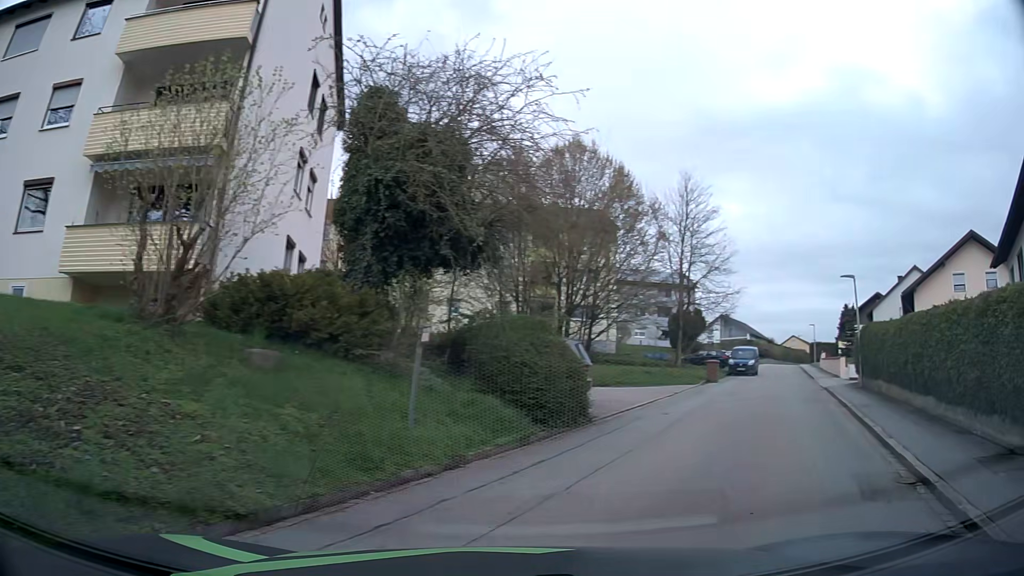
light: Day
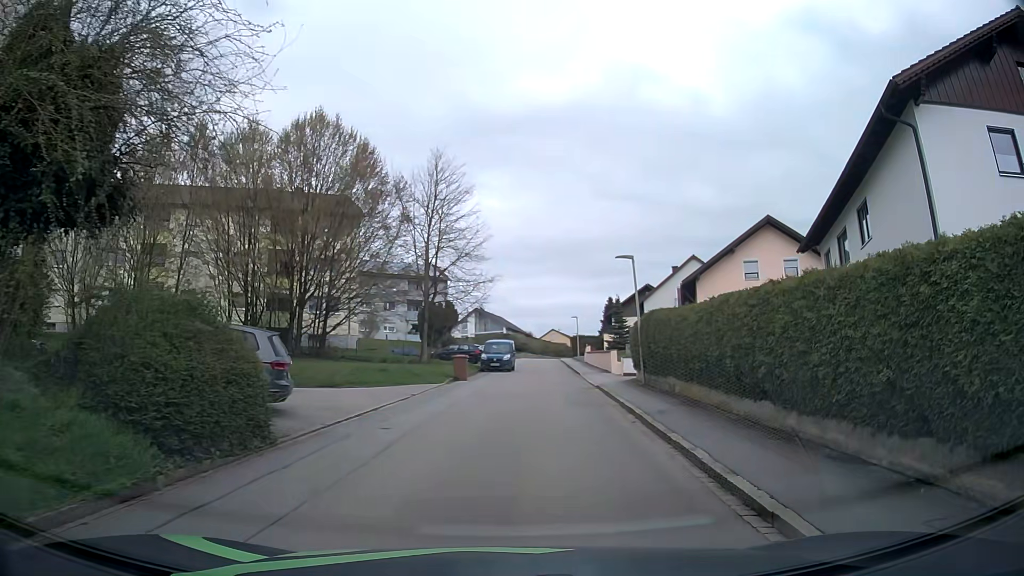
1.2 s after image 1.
(+1.0, +4.0) m; +23°
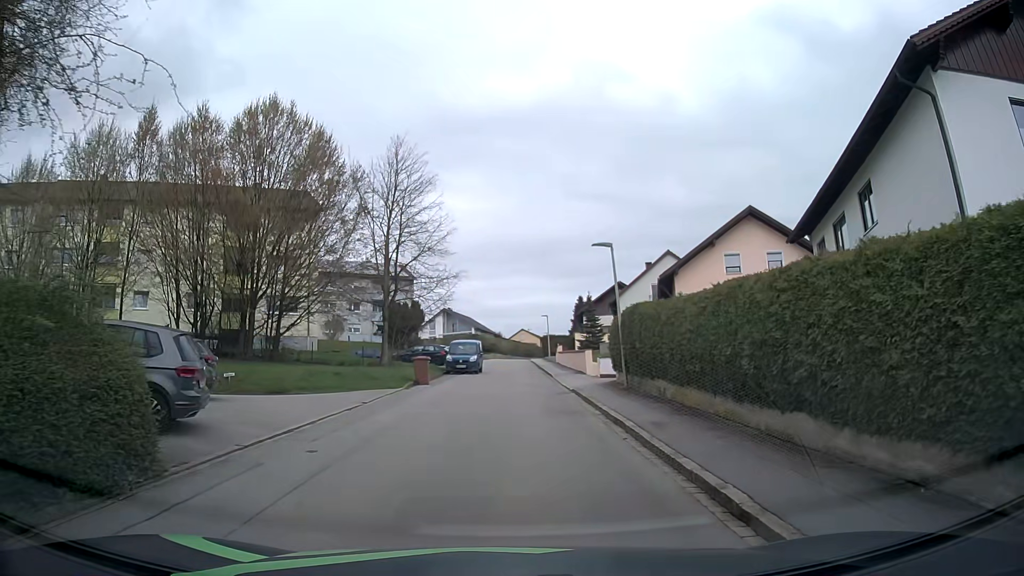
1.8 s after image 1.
(+0.1, +2.6) m; +2°
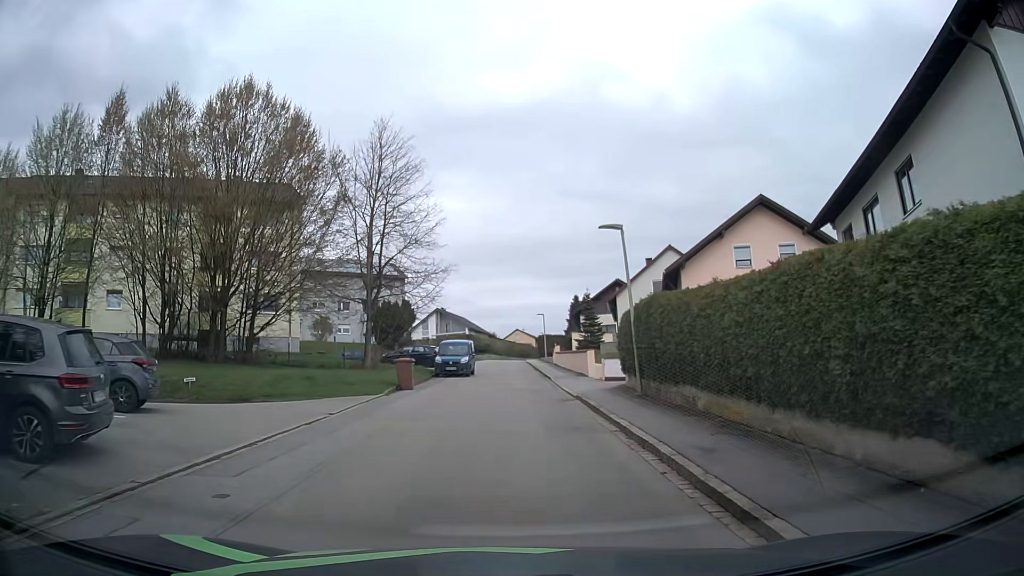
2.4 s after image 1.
(+0.1, +2.9) m; +1°
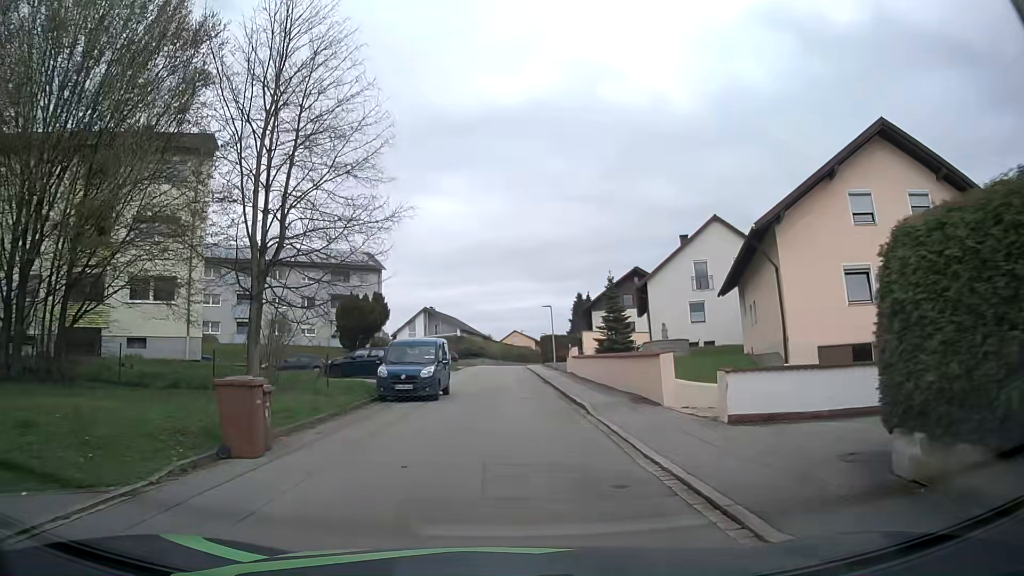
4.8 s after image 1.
(+0.1, +14.4) m; 0°
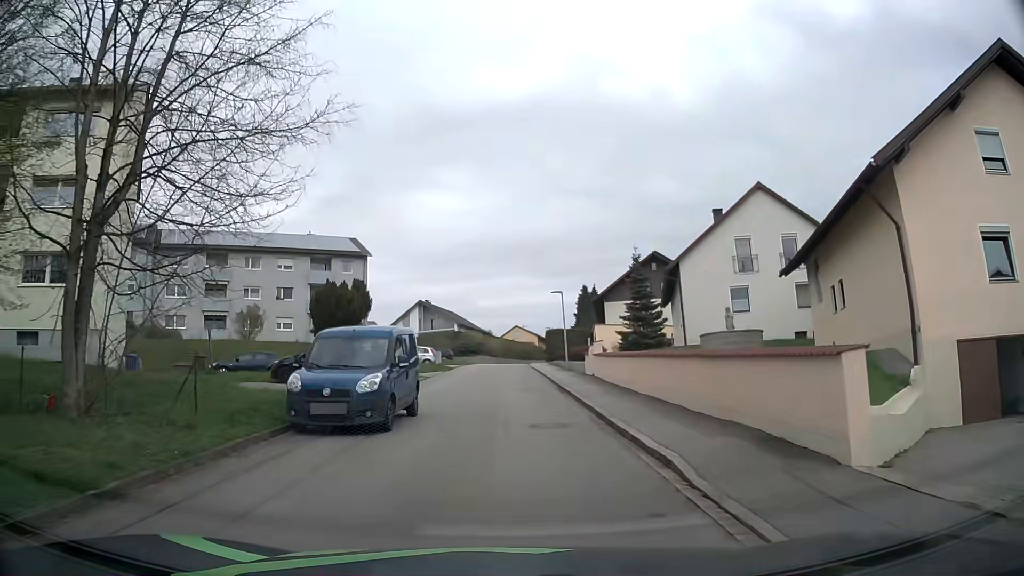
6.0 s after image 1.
(0.0, +8.2) m; 0°
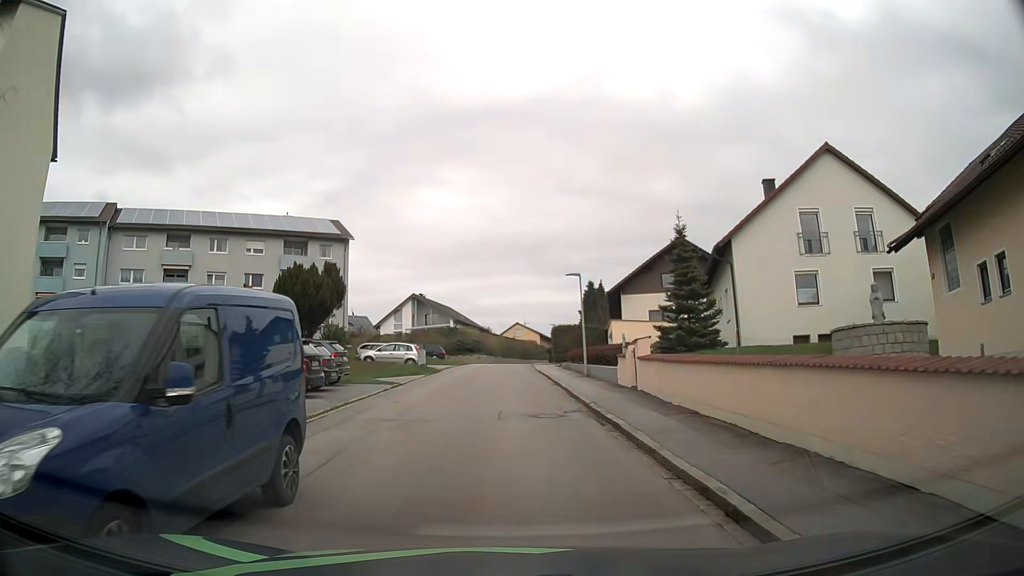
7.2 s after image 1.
(0.0, +8.4) m; 0°
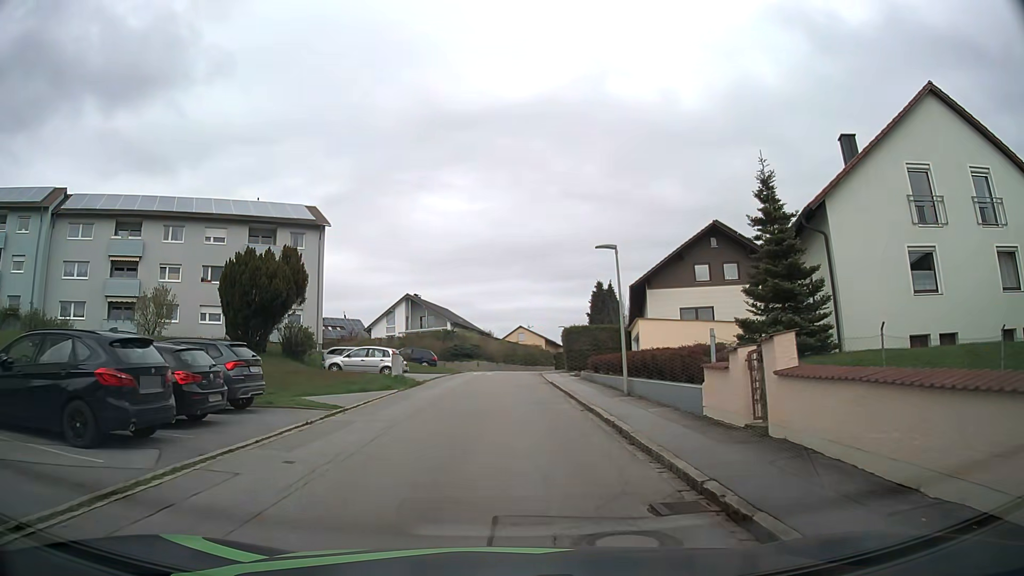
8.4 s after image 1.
(0.0, +8.7) m; -1°
